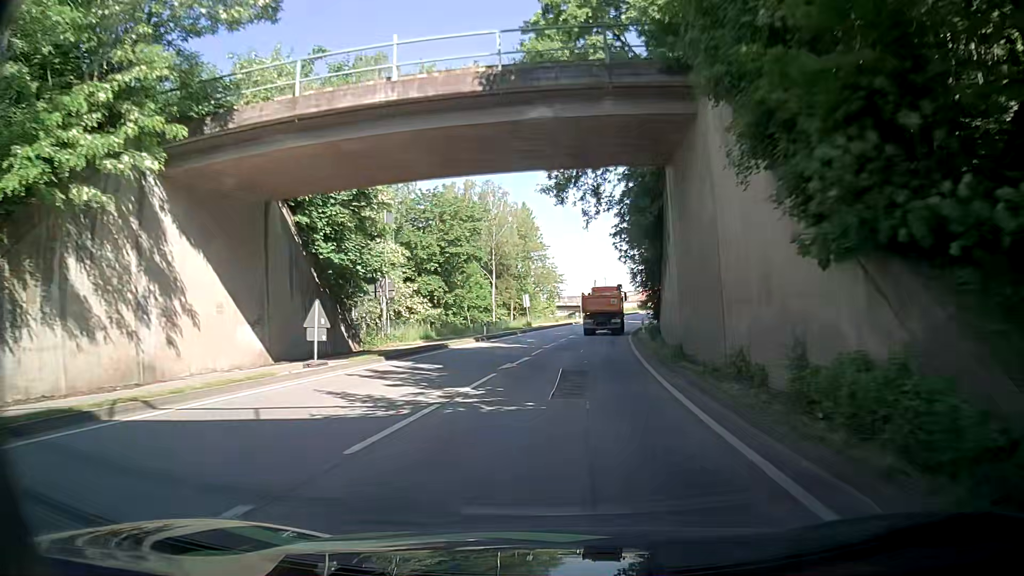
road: primary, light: Day
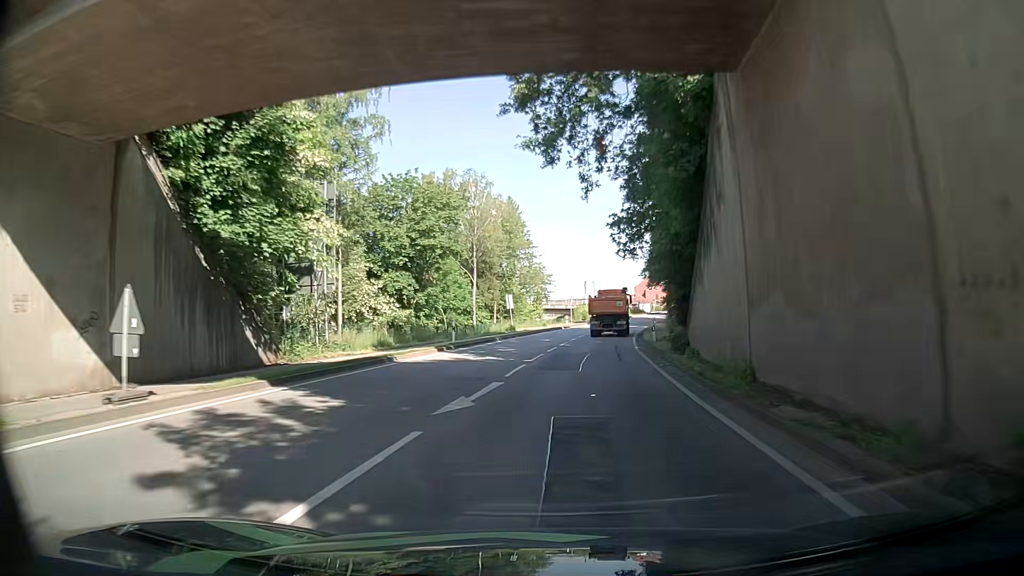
(-0.2, +8.5) m; -1°
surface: asphalt
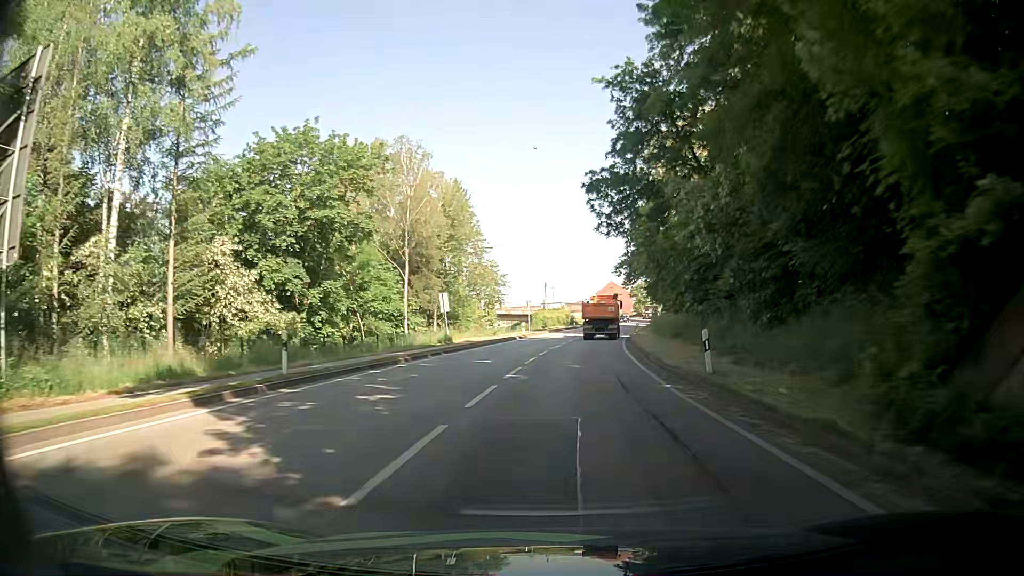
(+0.7, +17.2) m; +4°
